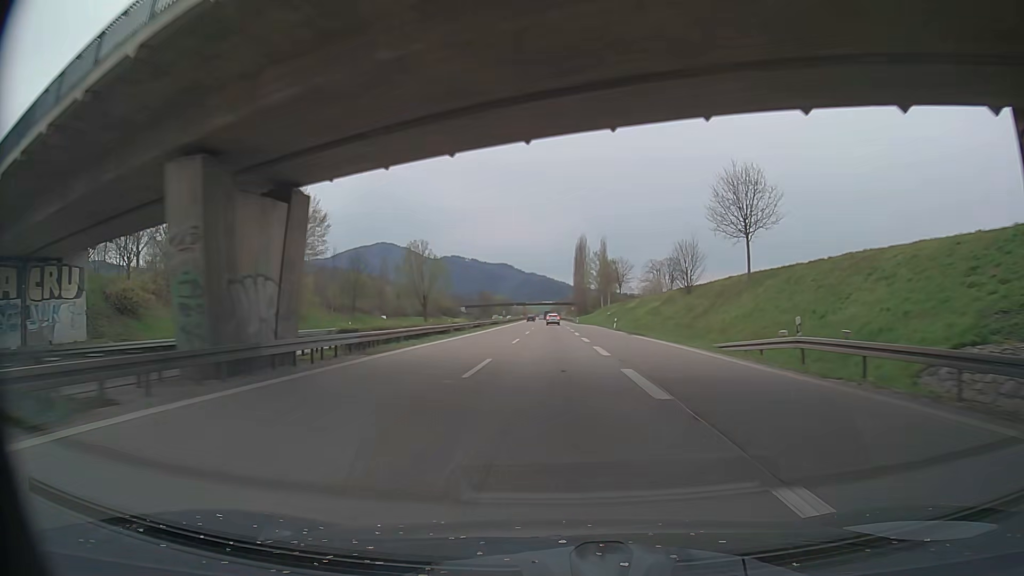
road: trunk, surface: asphalt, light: Day
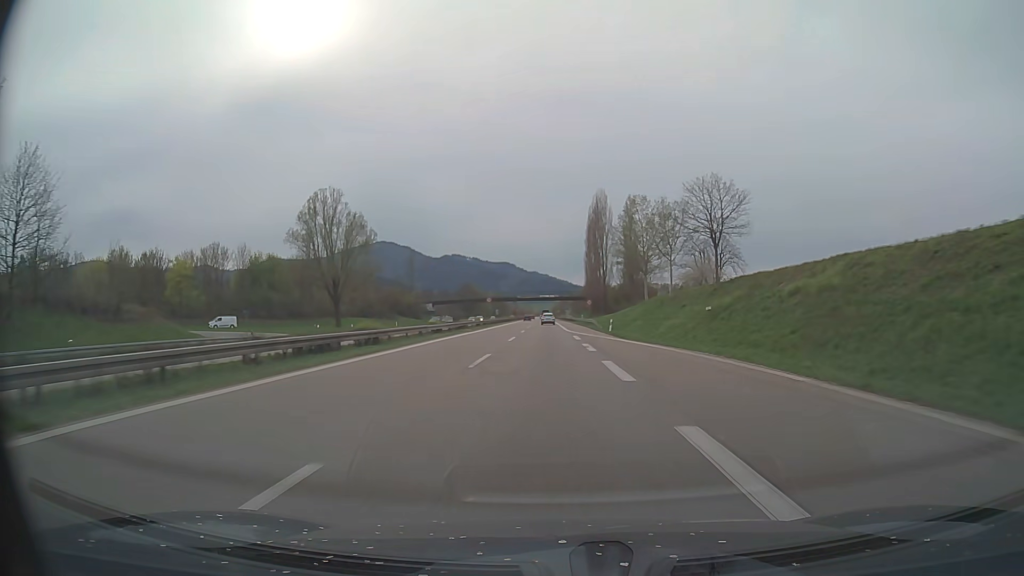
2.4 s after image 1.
(-0.1, +66.3) m; 0°
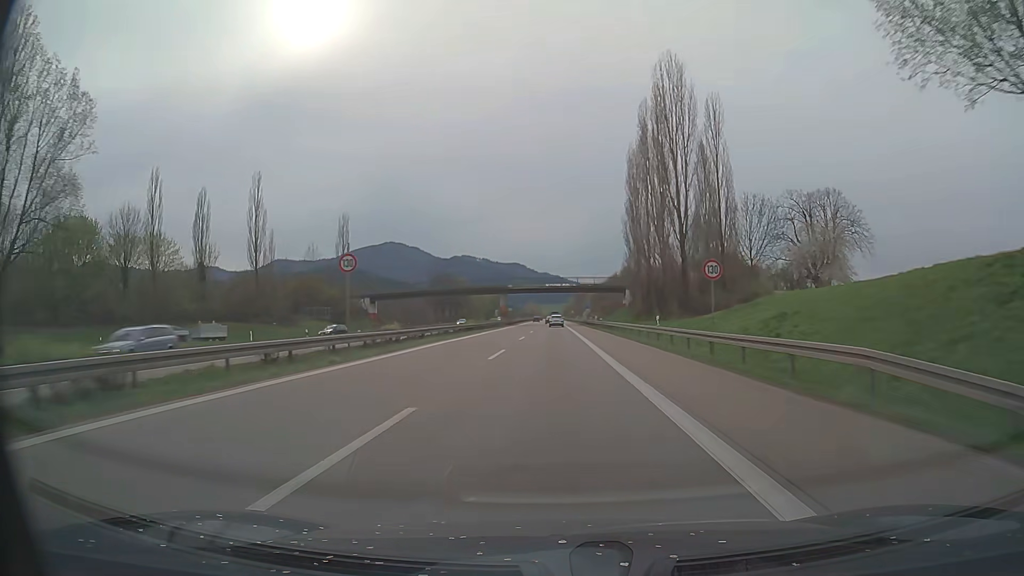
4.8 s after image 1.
(-0.7, +65.4) m; -1°
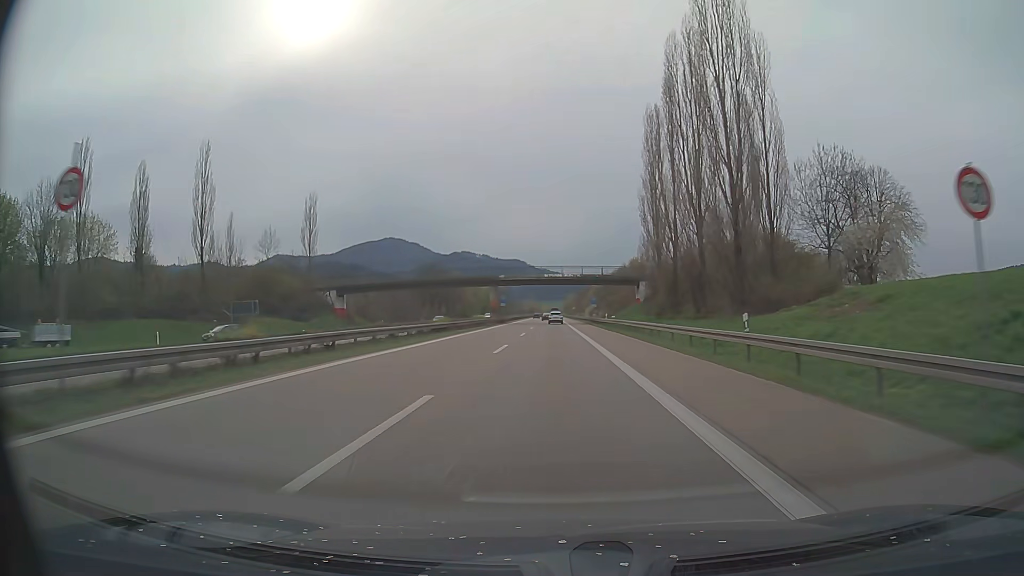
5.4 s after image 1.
(0.0, +16.2) m; 0°
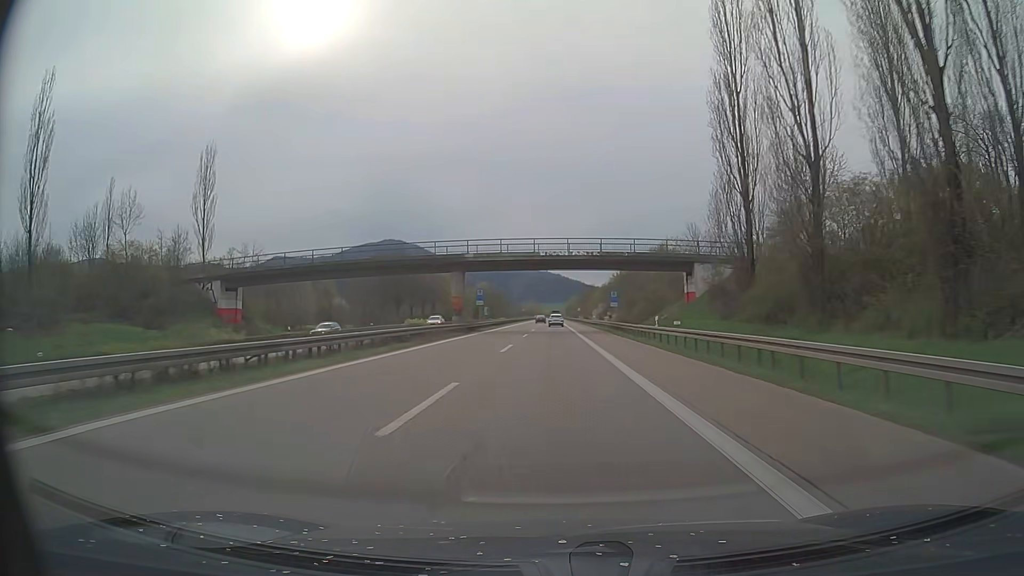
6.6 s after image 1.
(0.0, +32.1) m; 0°
(0, +10) (0, +20) (0, +30) (0, +40) (0, +50) (0, +60) (0, +70) (0, +80) (0, +90) (0, +100) m
